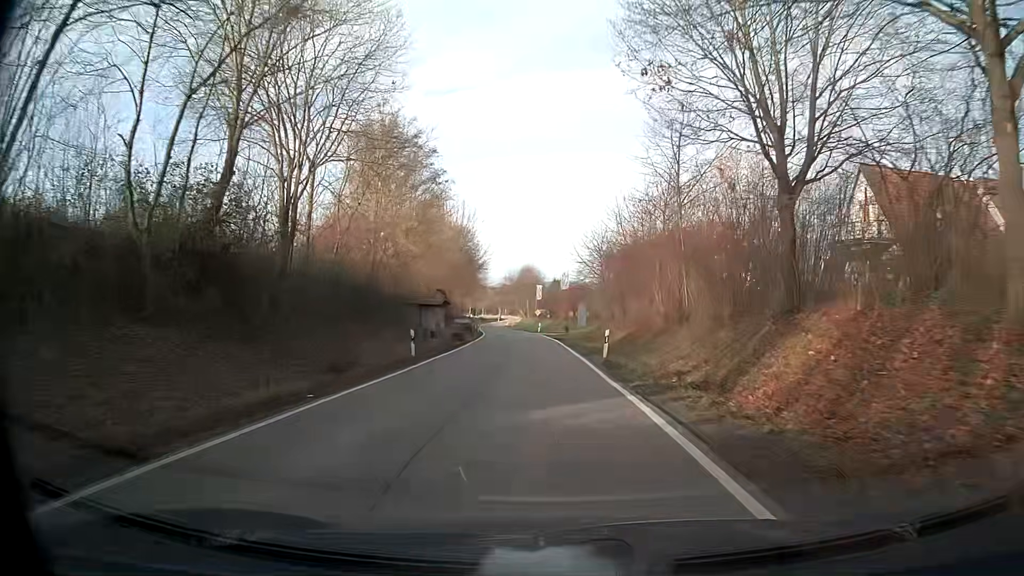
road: tertiary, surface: asphalt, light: Day
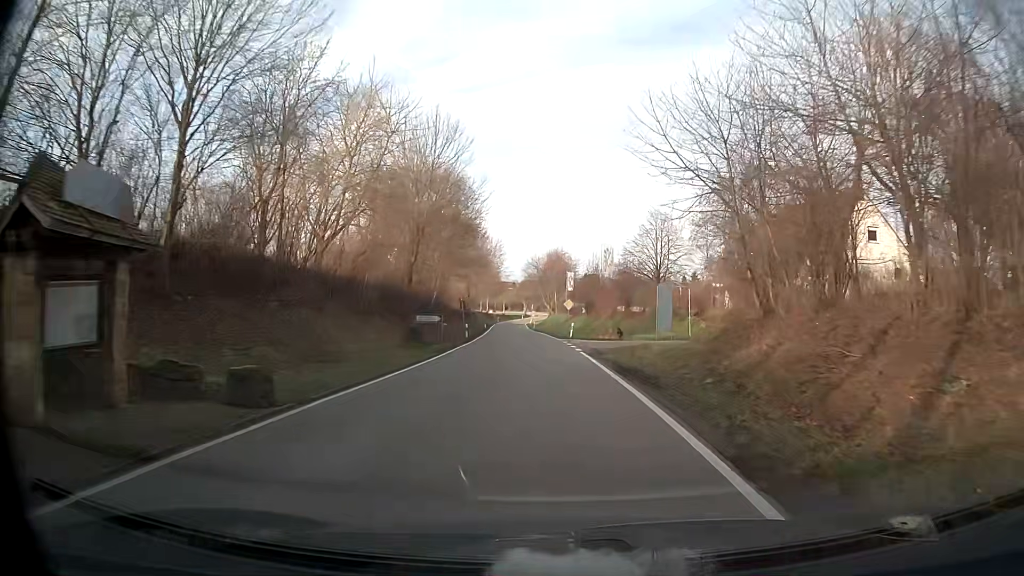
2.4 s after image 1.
(-0.9, +31.9) m; -3°
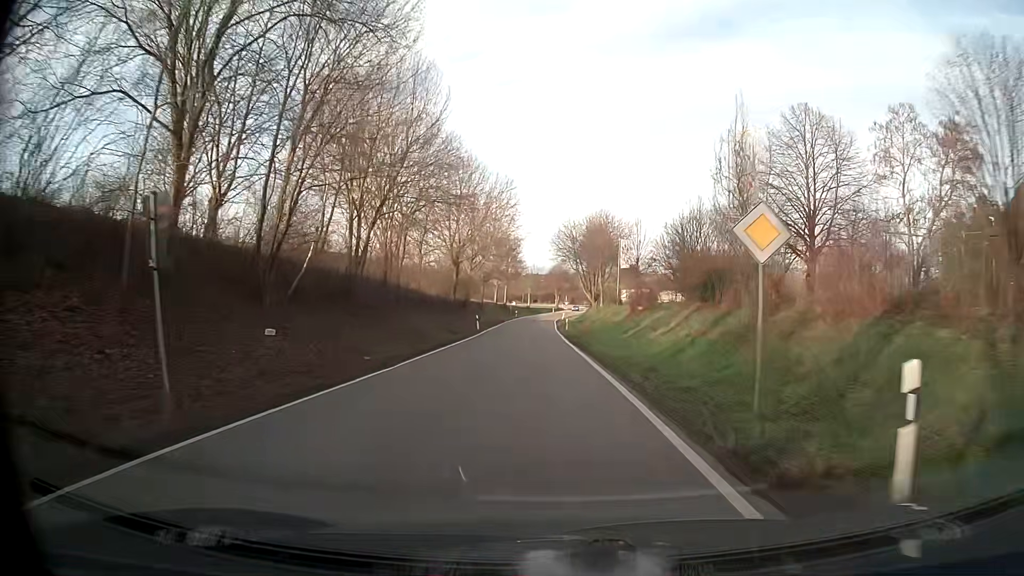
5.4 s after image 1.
(-0.7, +40.9) m; -2°
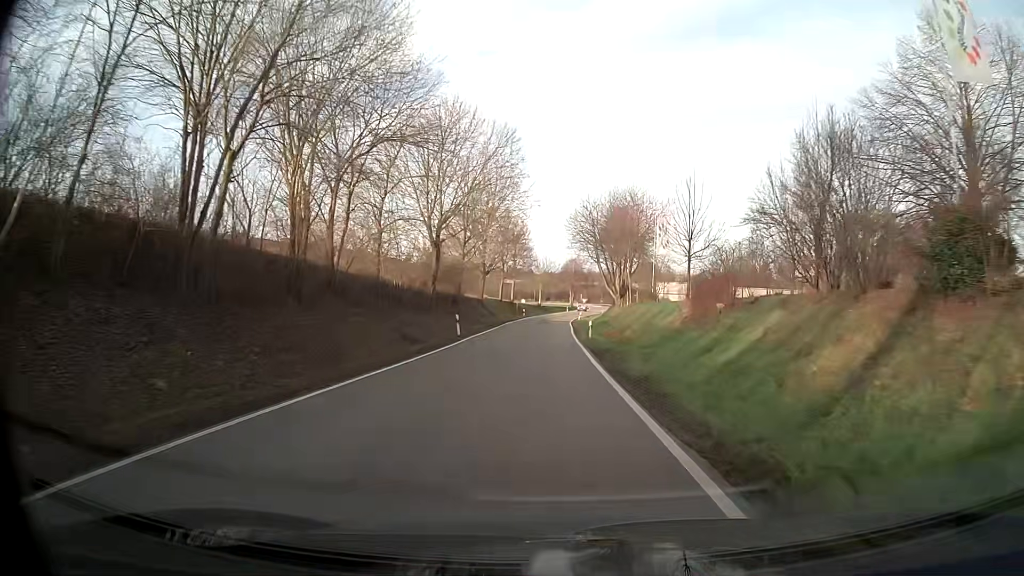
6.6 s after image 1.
(-0.2, +16.4) m; -1°
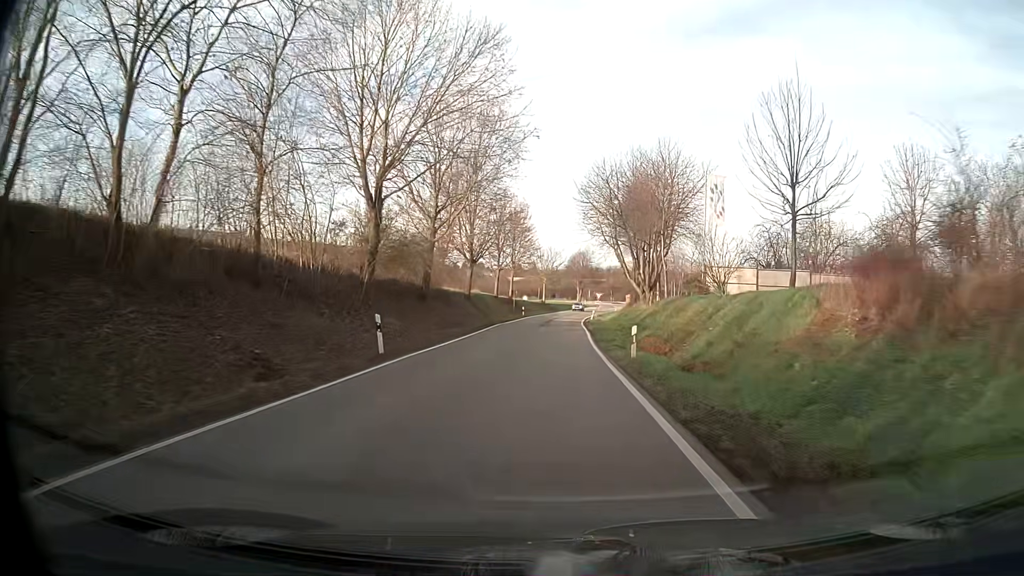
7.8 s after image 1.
(-0.1, +16.5) m; 0°
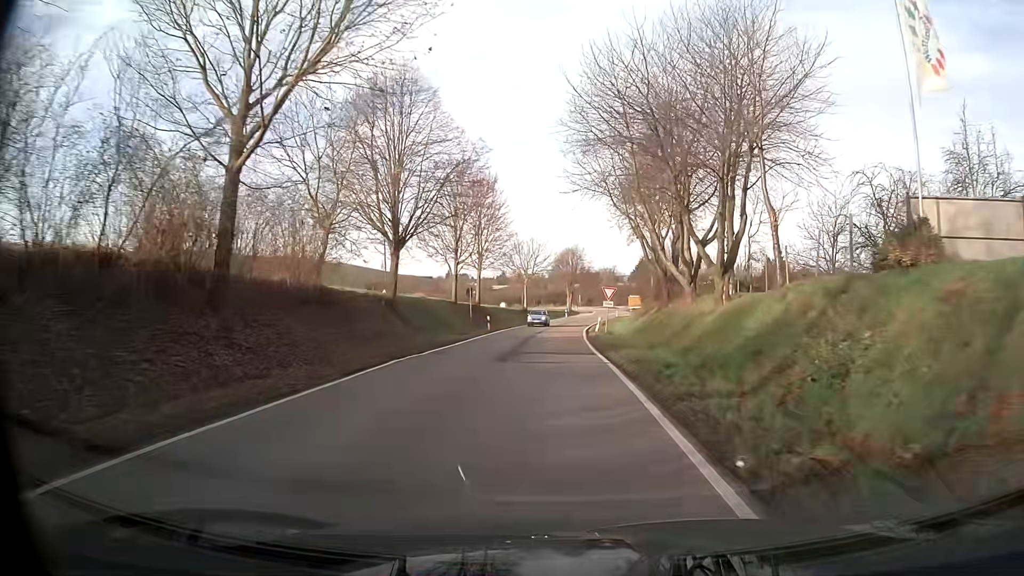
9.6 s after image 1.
(+0.2, +24.7) m; +1°
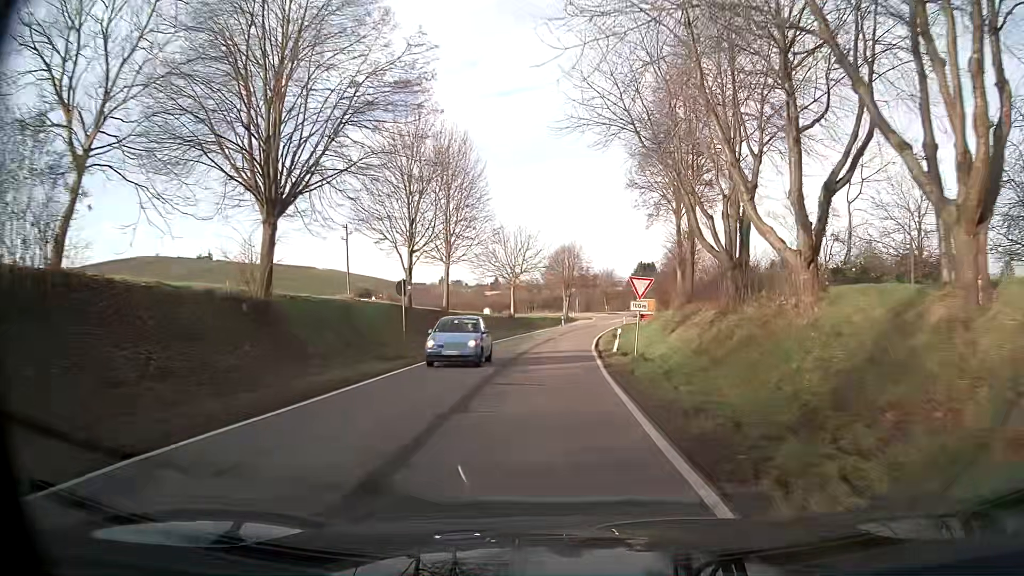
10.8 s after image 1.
(0.0, +16.2) m; 0°
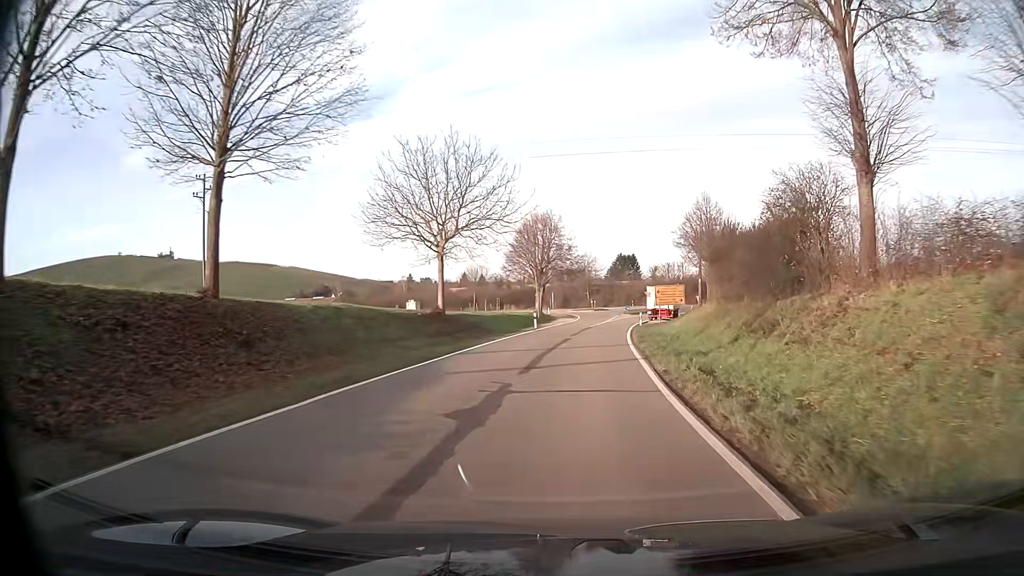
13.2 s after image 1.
(+0.7, +31.9) m; +4°
(0, +10) (+1, +20) (+1, +30) (+2, +40) (+4, +50) (+5, +60) (+8, +69) (+11, +79) (+14, +88) (+19, +97) m
